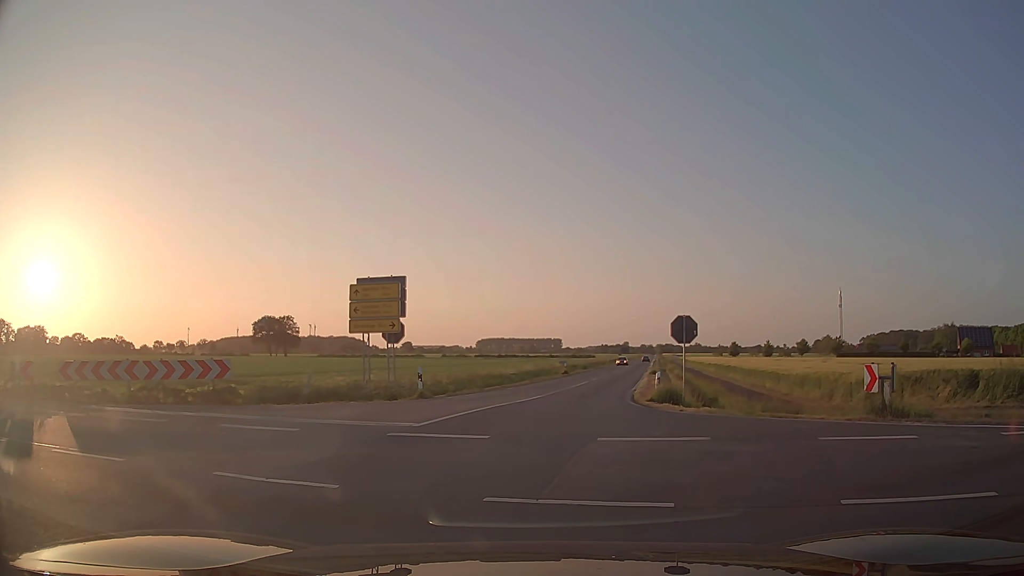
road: secondary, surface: asphalt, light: Day
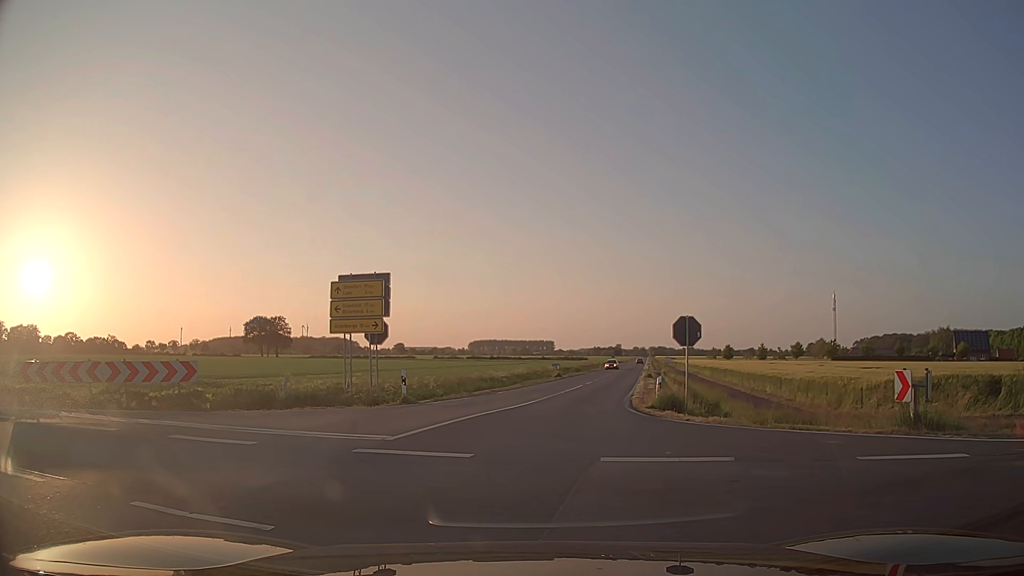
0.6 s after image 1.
(0.0, +1.6) m; 0°
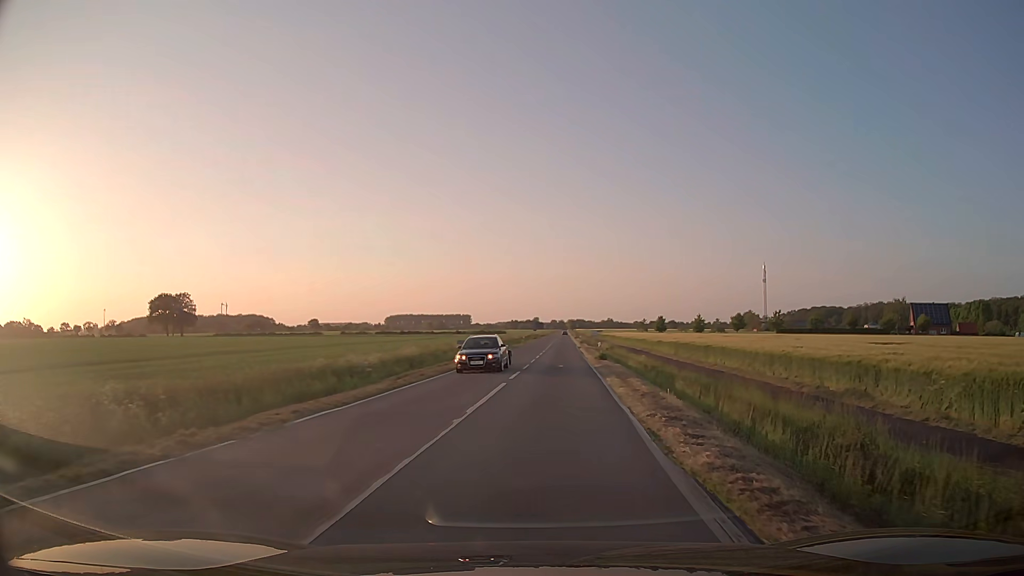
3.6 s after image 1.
(+1.1, +18.7) m; +7°
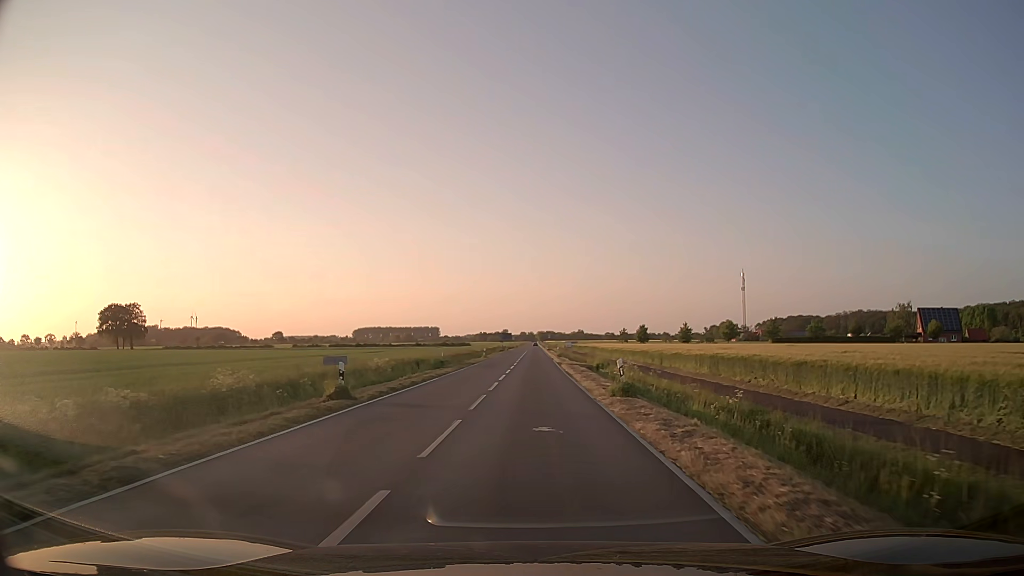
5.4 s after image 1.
(+0.7, +19.9) m; +3°
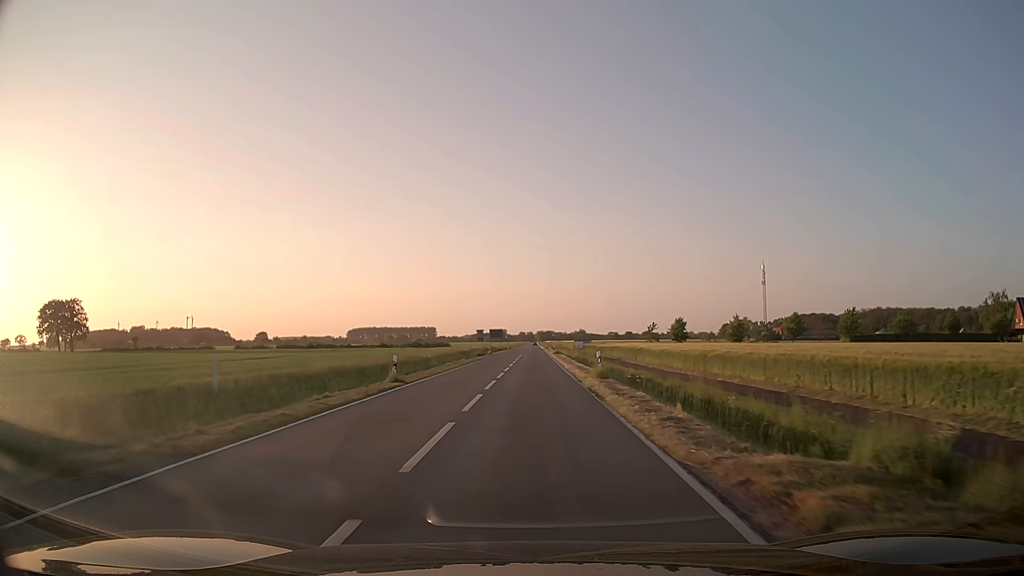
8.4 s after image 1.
(+0.4, +44.1) m; 0°
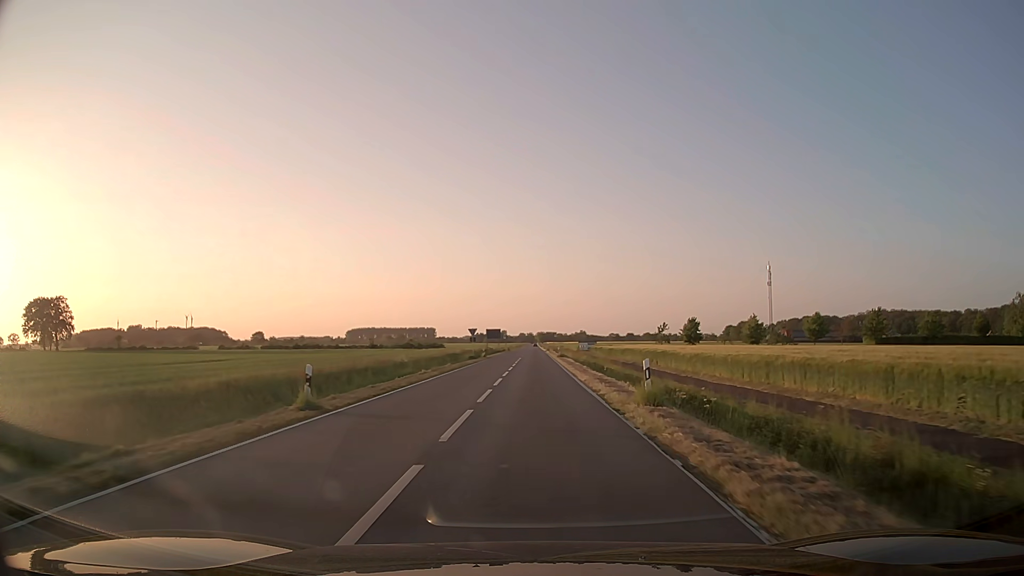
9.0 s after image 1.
(0.0, +9.9) m; 0°
(0, +10) (0, +20) (0, +30) (0, +40) (+1, +50) (+1, +60) (+1, +70) (+1, +80) (+1, +90) (+1, +100) m
